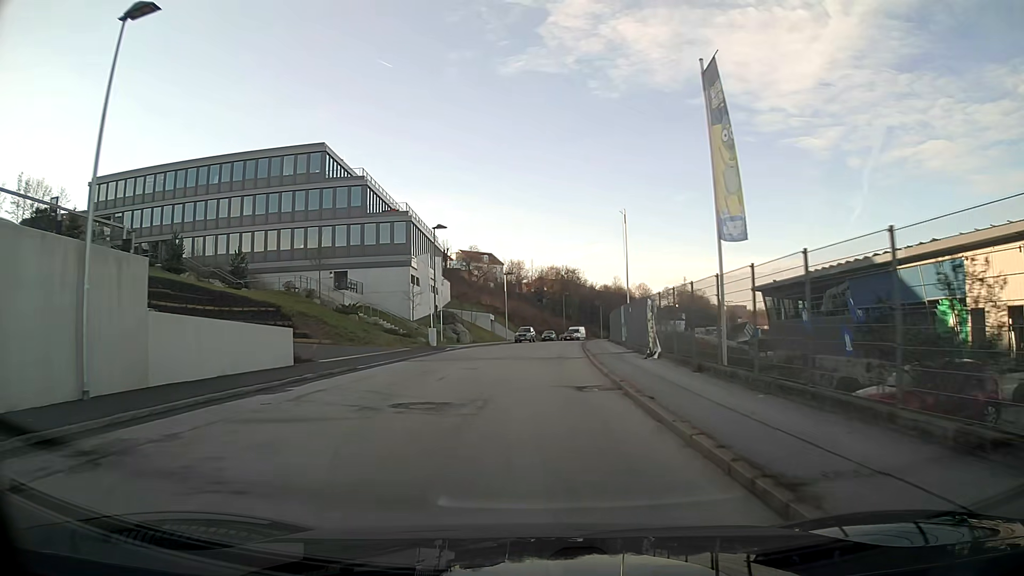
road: tertiary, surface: asphalt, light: Day
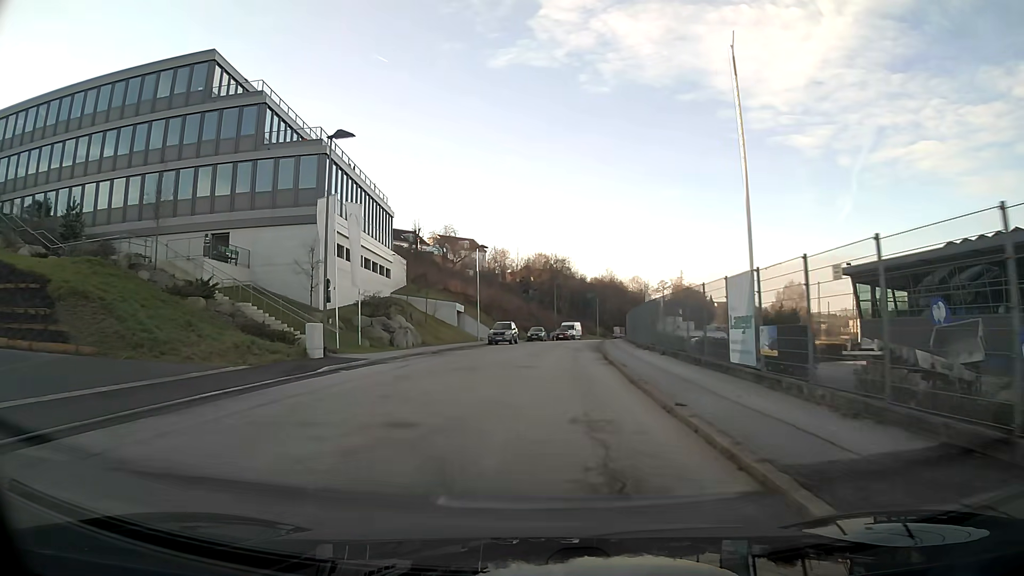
(+0.1, +22.3) m; +1°
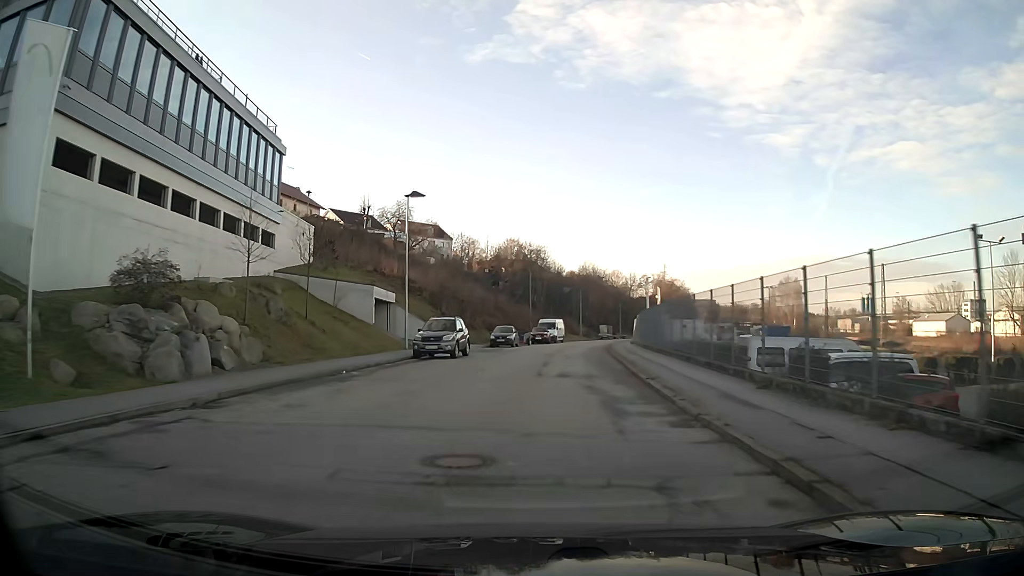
(+0.4, +22.0) m; +3°
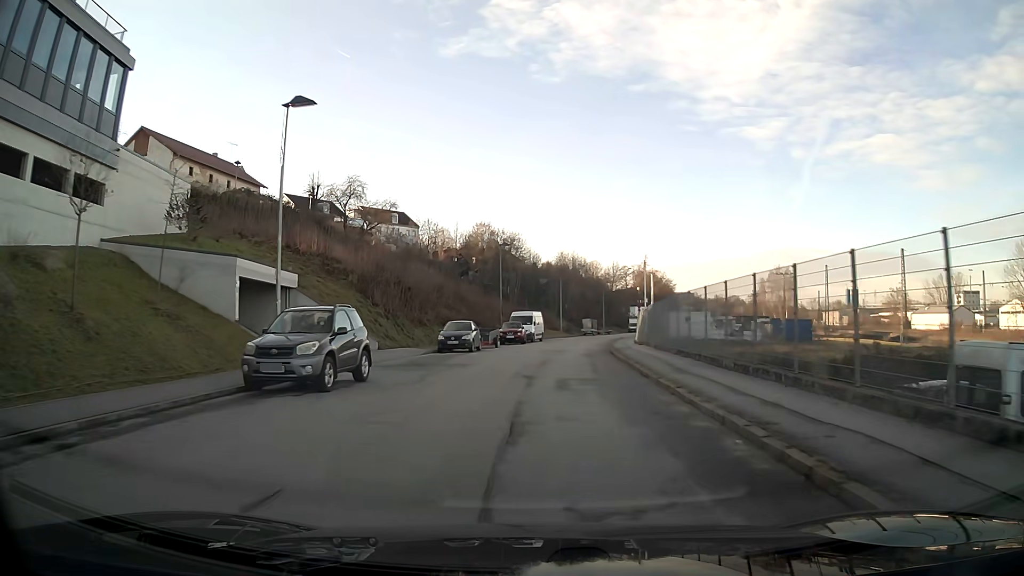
(+0.3, +14.6) m; +2°
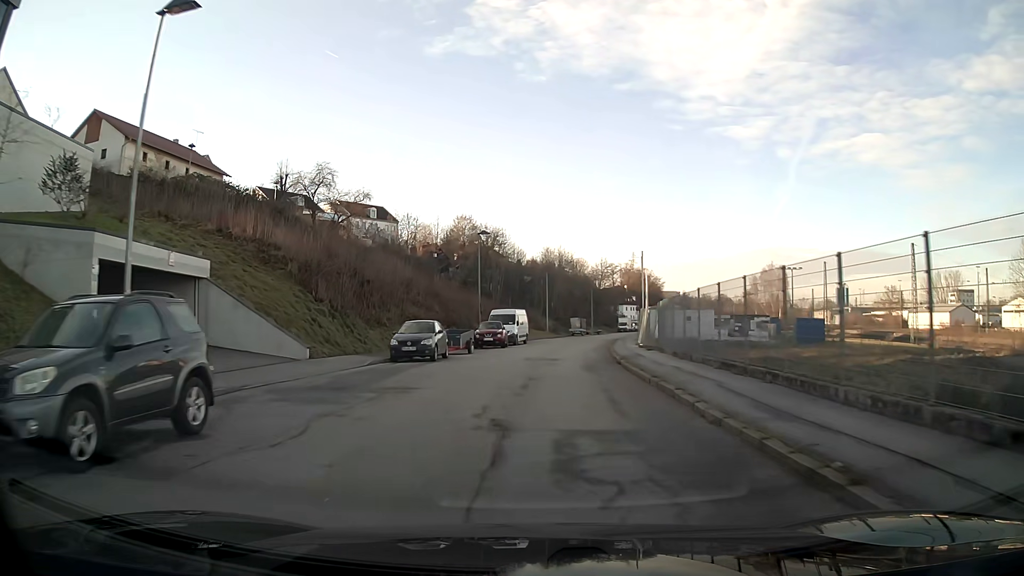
(+0.1, +7.3) m; +1°
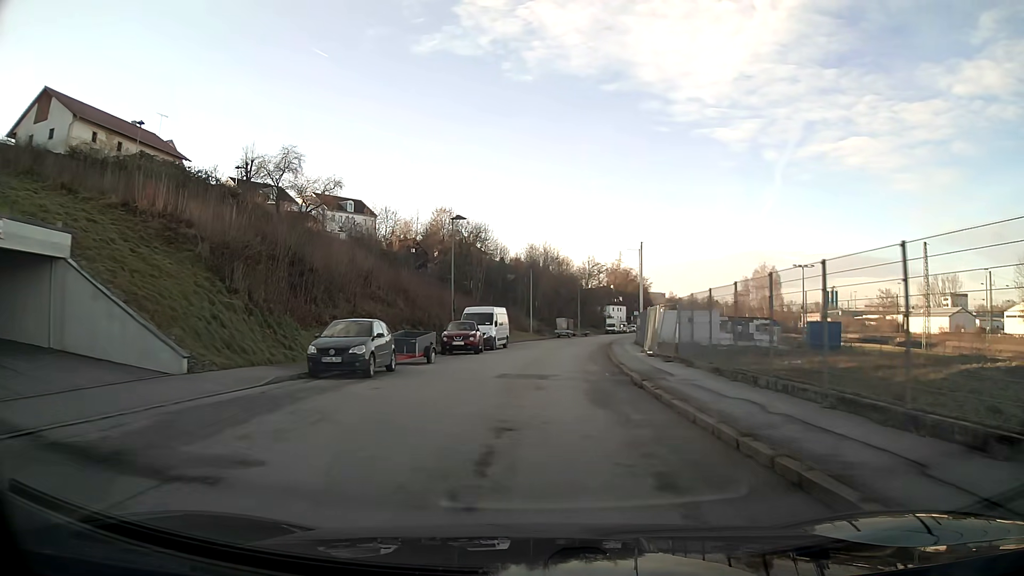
(+0.1, +7.4) m; +1°
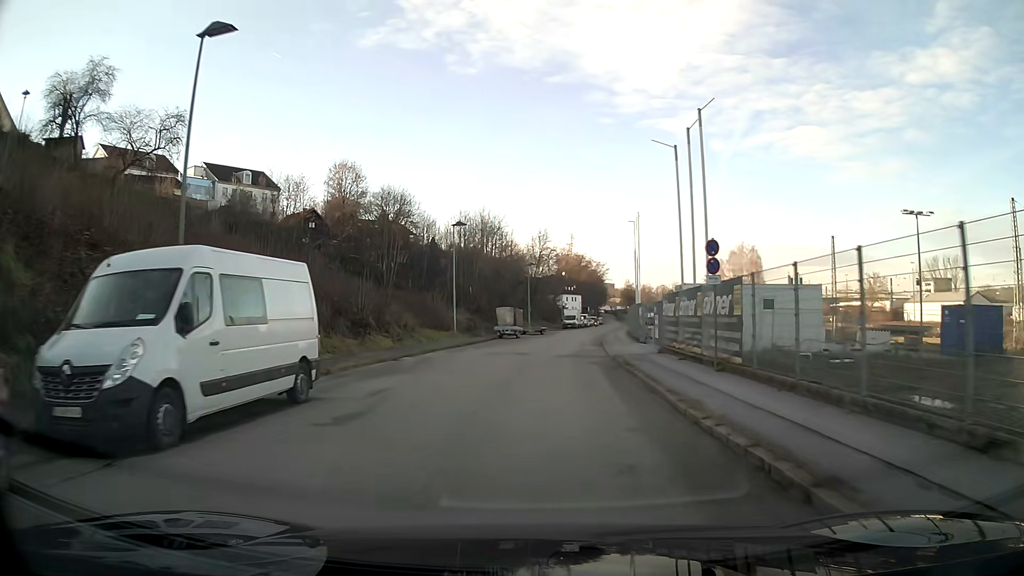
(+1.2, +29.8) m; +4°
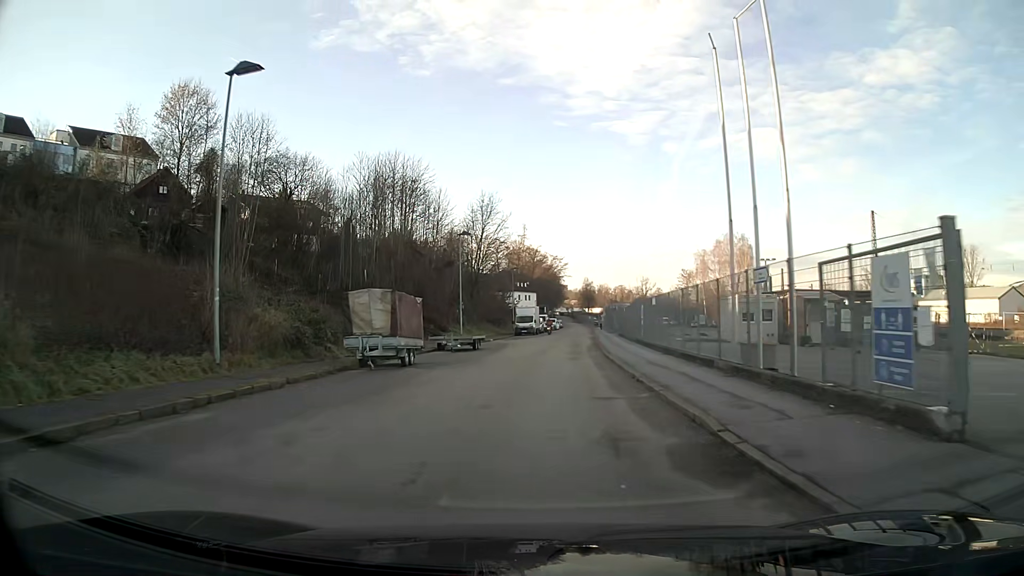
(+1.1, +30.6) m; +4°
(0, +10) (0, +20) (+1, +30) (+2, +40) (+2, +50) (+3, +60) (+4, +70) (+5, +80) (+5, +90) (+6, +100) m
